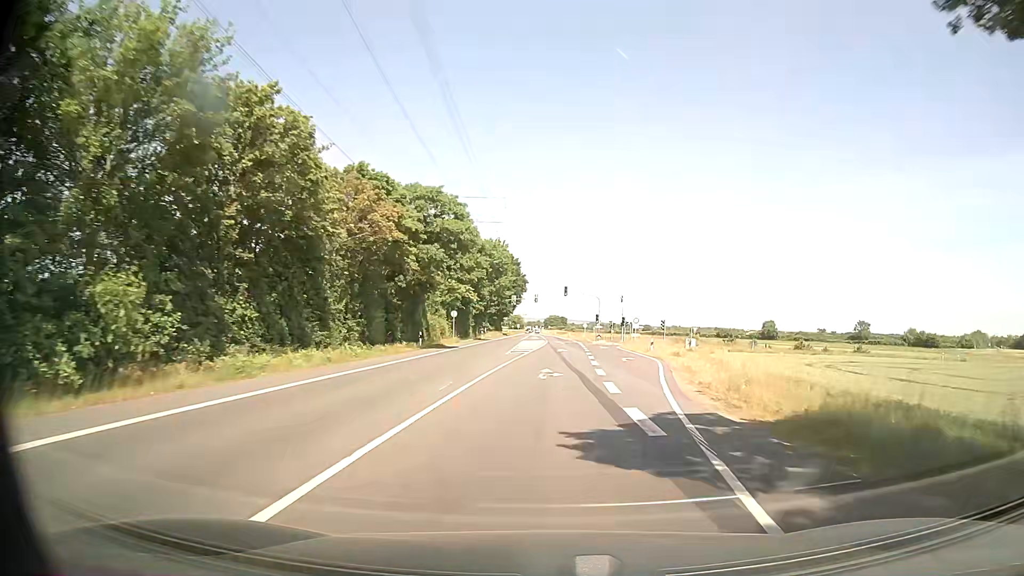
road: secondary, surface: asphalt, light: Day
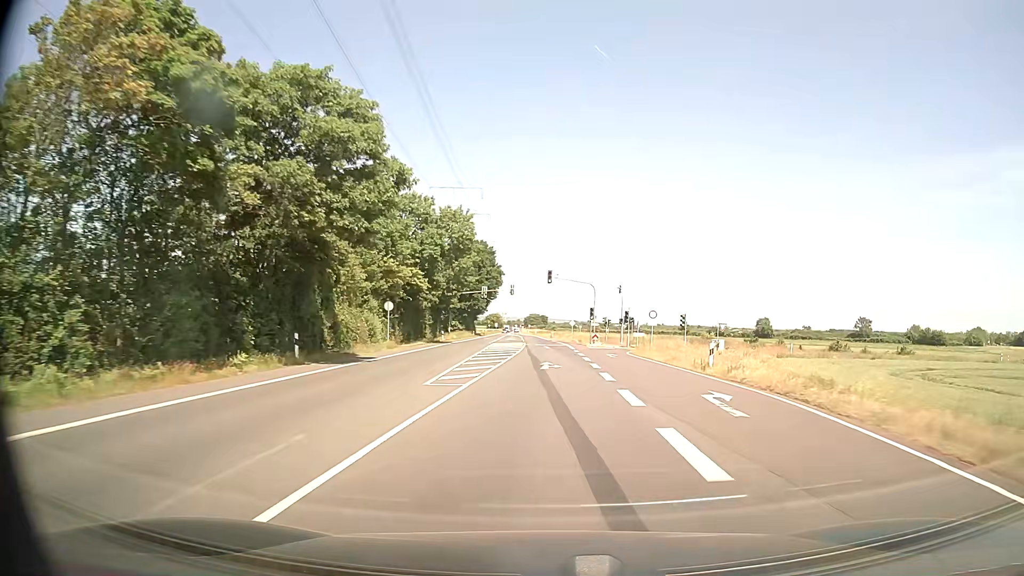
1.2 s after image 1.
(+0.3, +20.9) m; +1°
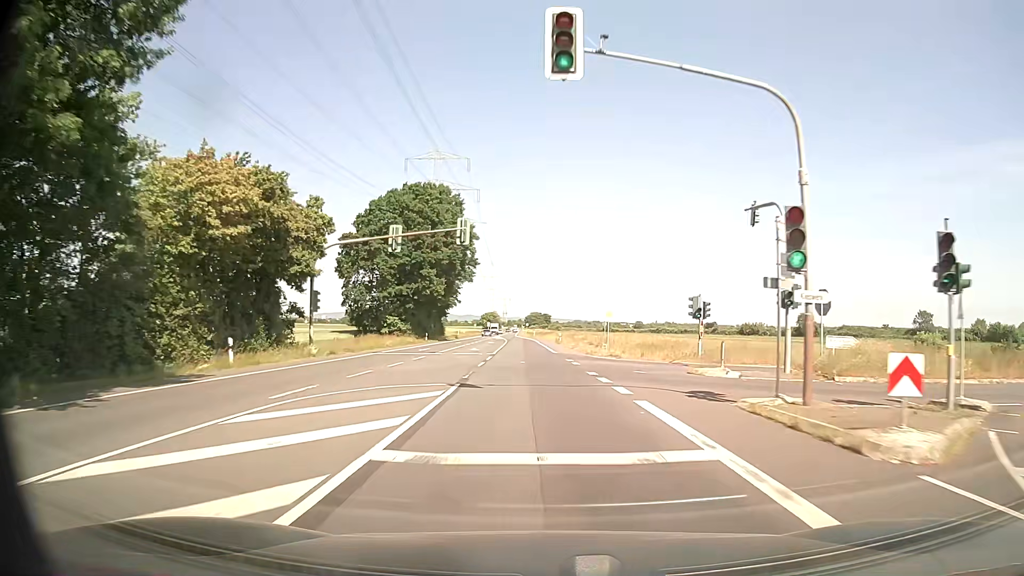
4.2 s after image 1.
(+0.5, +51.8) m; 0°
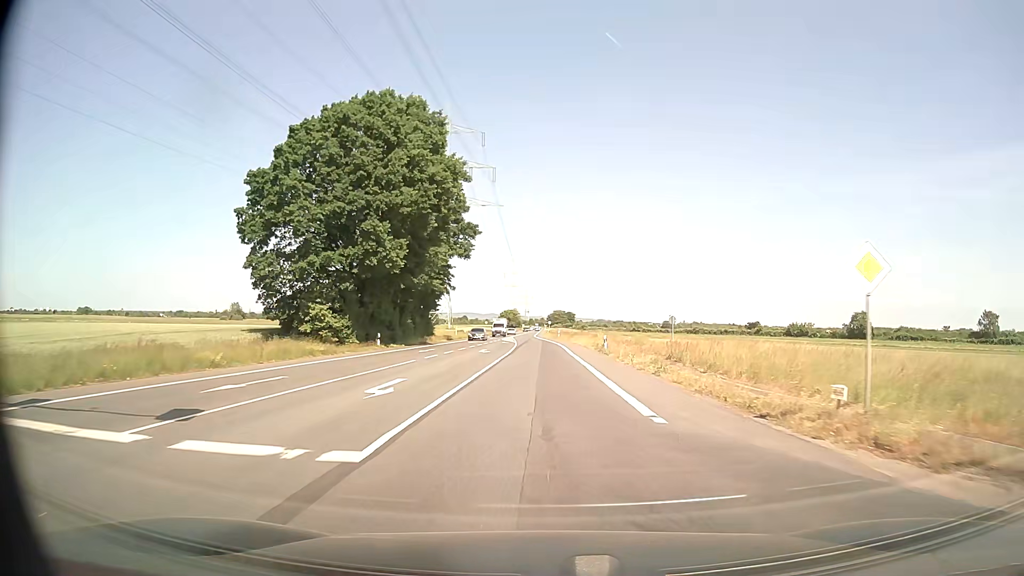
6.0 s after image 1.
(-0.5, +30.9) m; -2°
(0, +10) (0, +20) (0, +30) (0, +40) (-1, +50) (-1, +60) (-1, +70) (-2, +80) (-2, +90) (-3, +100) m
